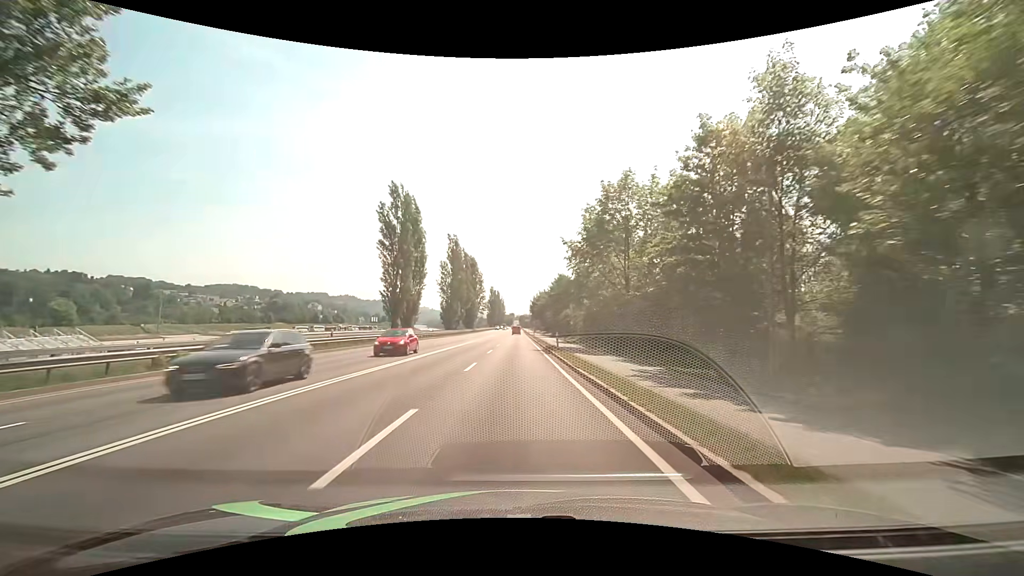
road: primary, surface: asphalt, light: Day
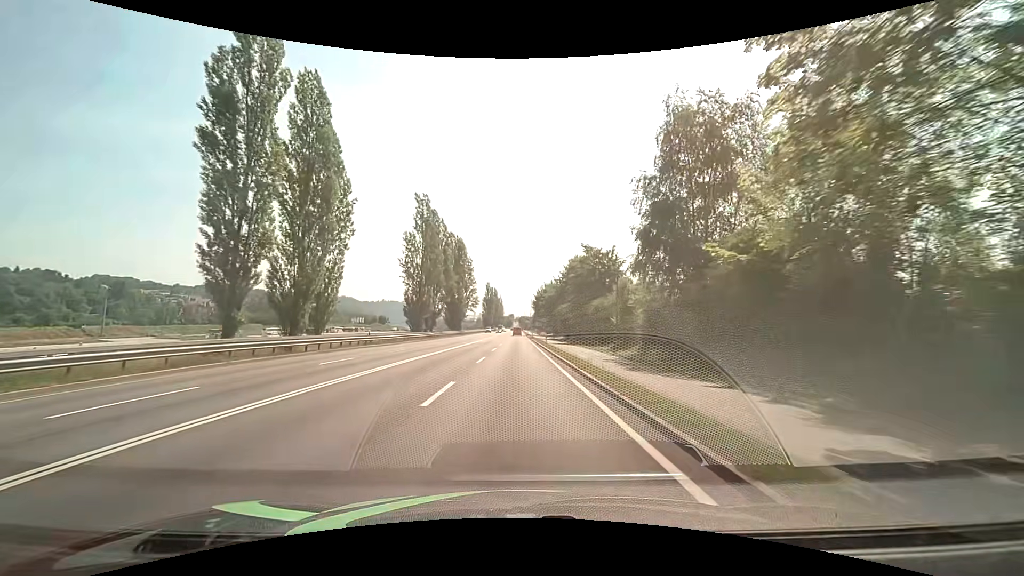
(-0.1, +31.6) m; 0°
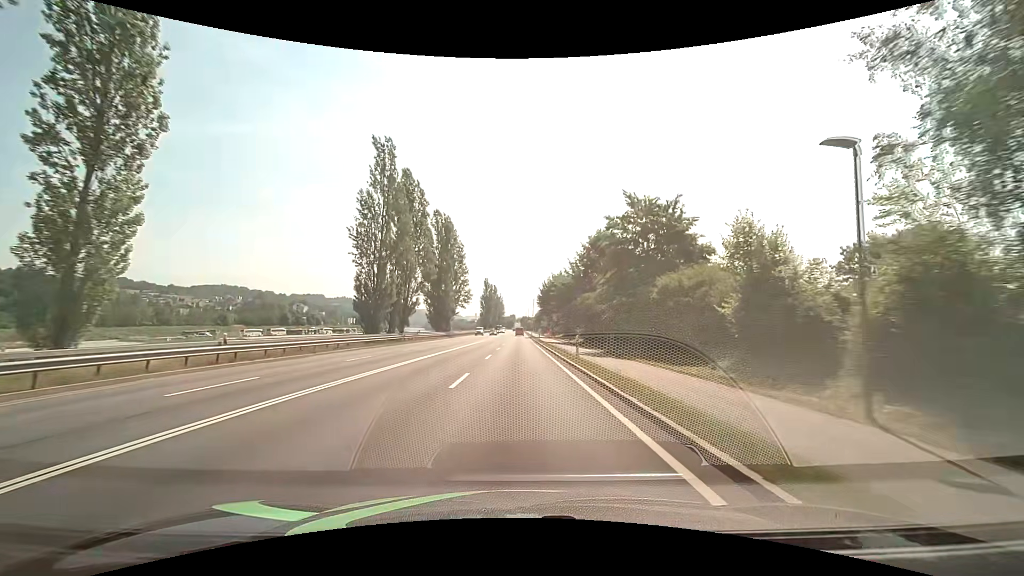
(-0.1, +21.3) m; 0°
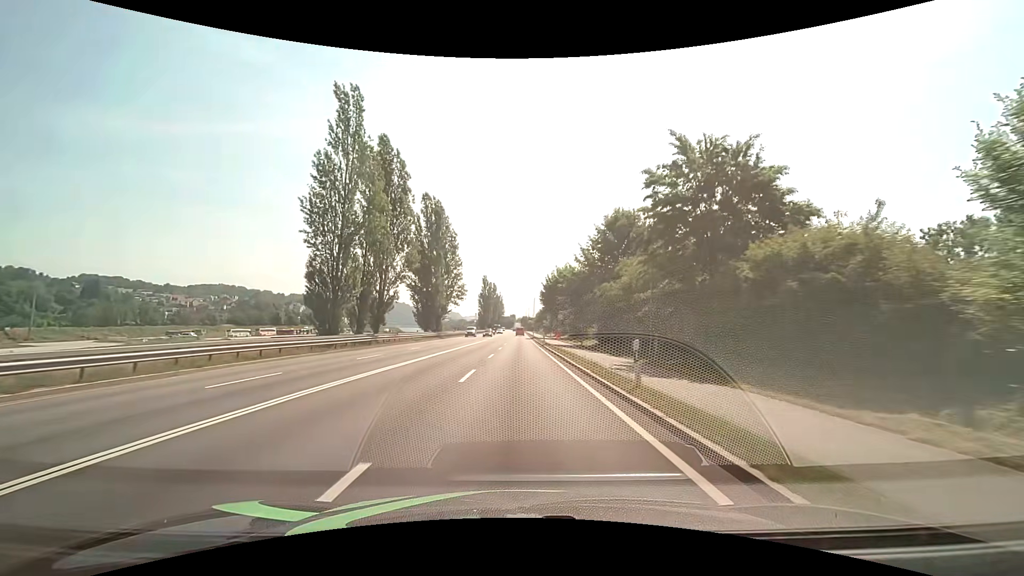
(0.0, +10.7) m; 0°
